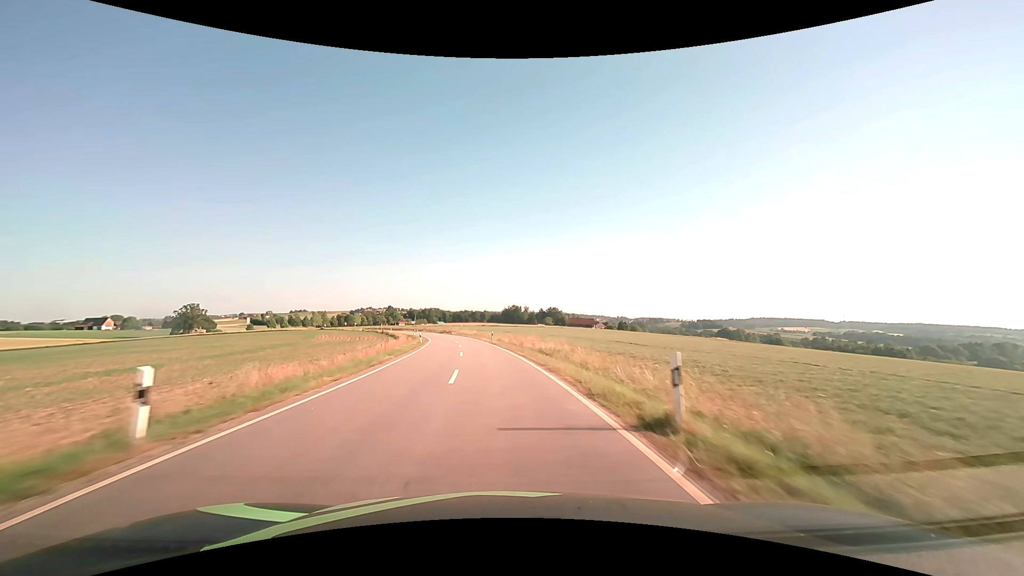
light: Day
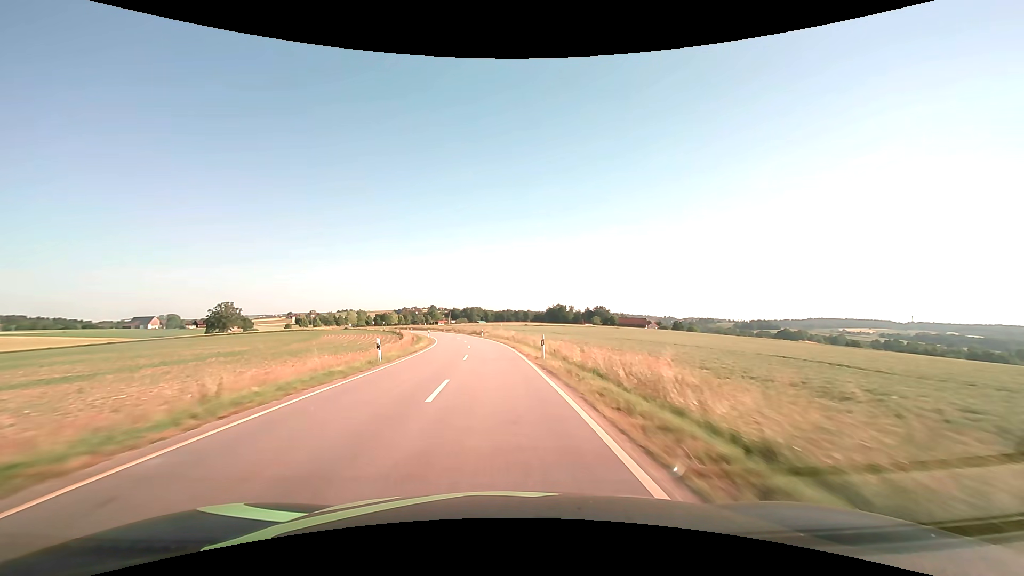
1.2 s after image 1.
(-1.1, +27.3) m; -5°
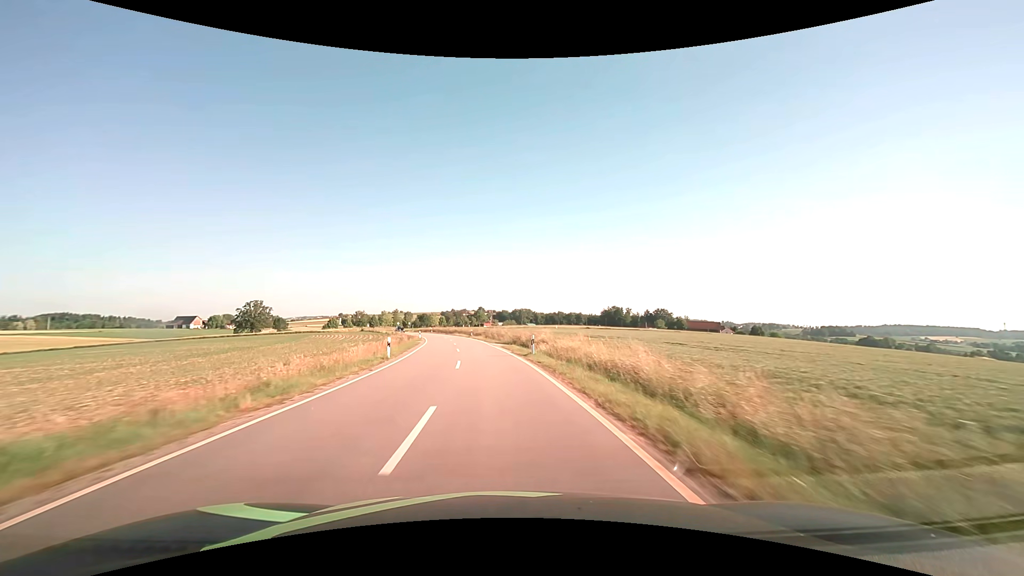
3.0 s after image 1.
(-2.2, +40.9) m; -6°
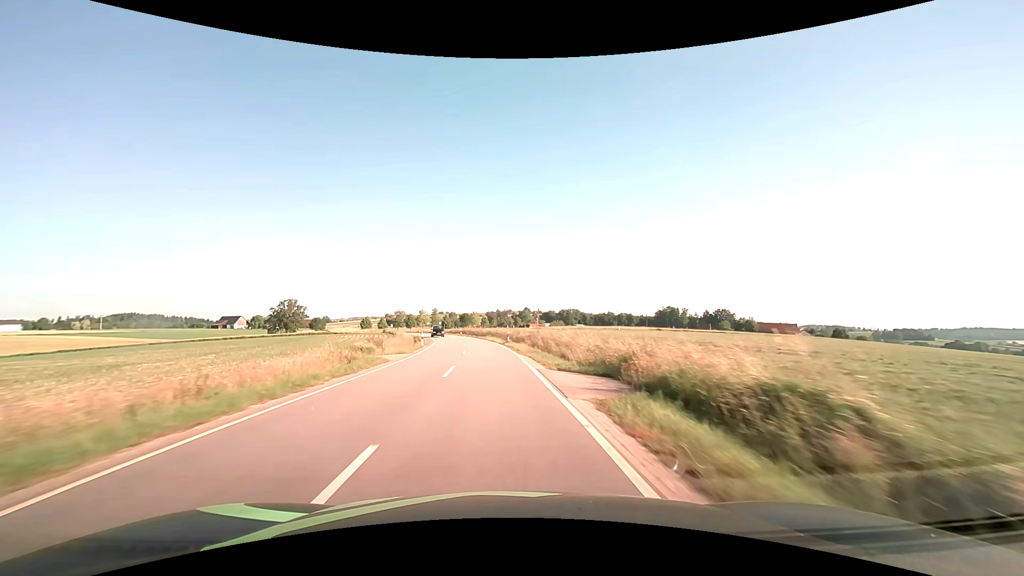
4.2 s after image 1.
(-1.2, +27.3) m; -5°
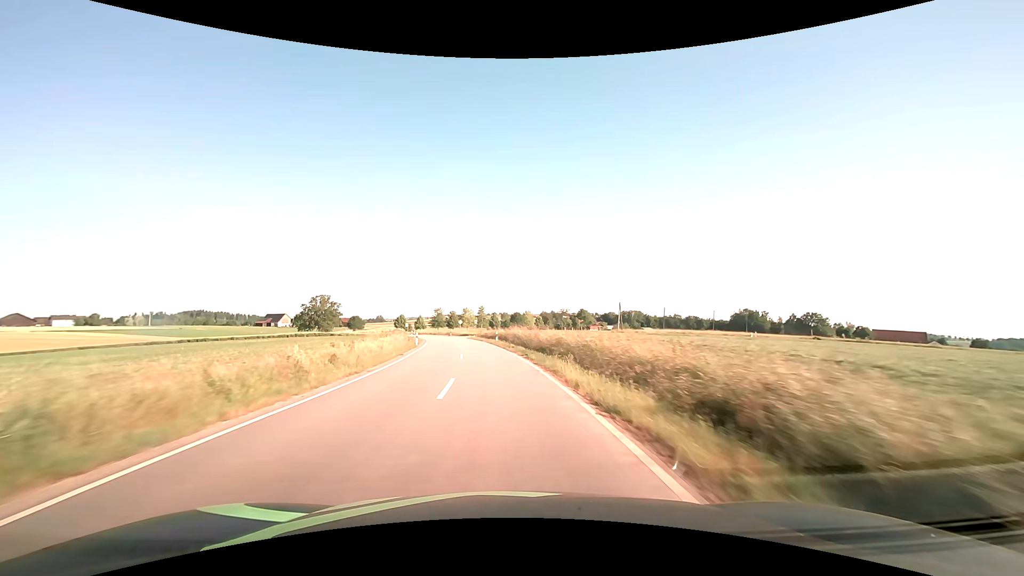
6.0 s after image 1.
(-2.3, +40.9) m; -6°
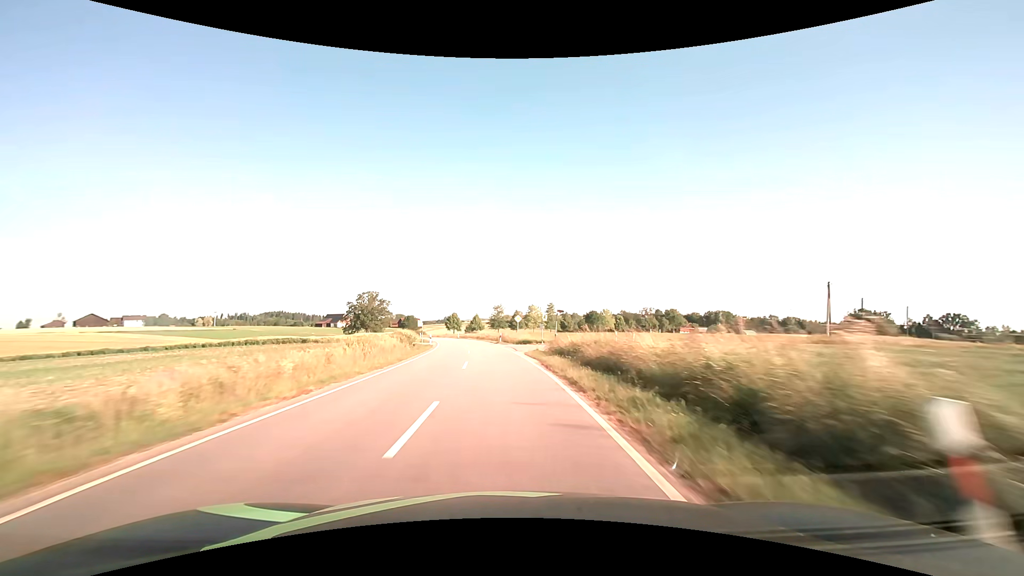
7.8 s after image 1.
(-2.7, +40.8) m; -8°
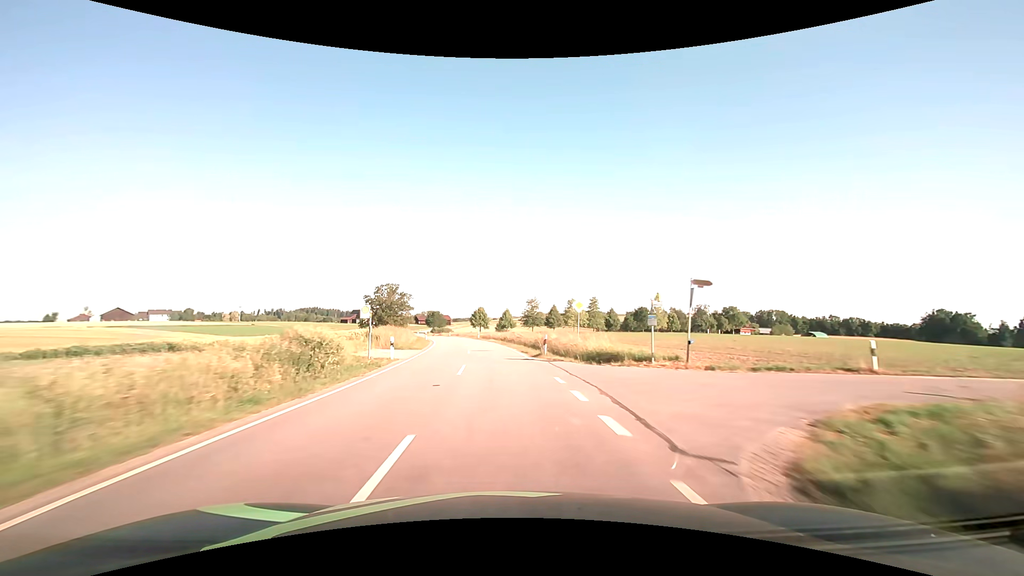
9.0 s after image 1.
(-0.9, +27.3) m; -4°
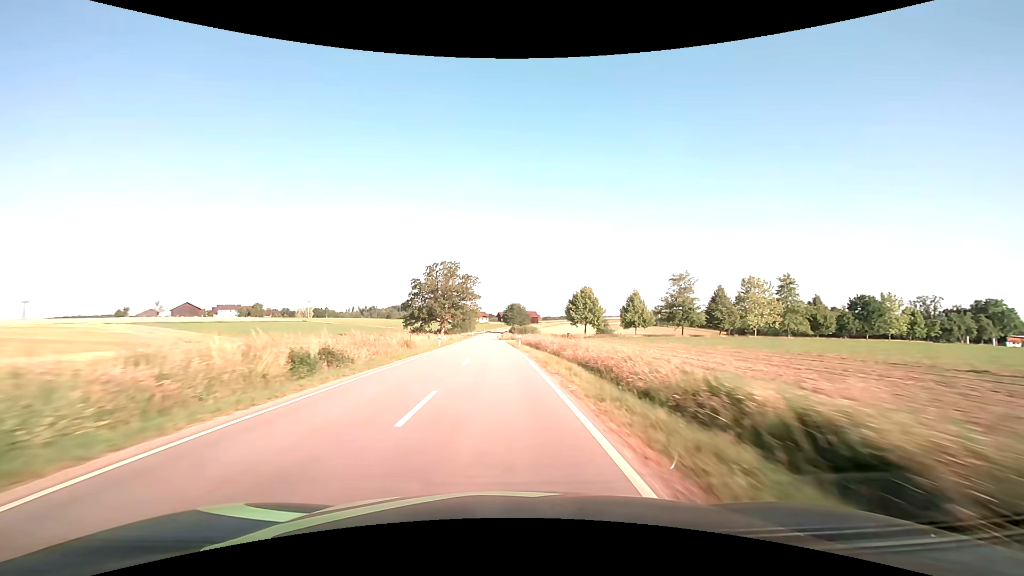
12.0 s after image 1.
(-5.8, +68.3) m; -10°
(0, +10) (0, +20) (-1, +30) (-1, +40) (-1, +50) (-2, +60) (-2, +70) (-3, +80) (-3, +90) (-4, +100) m
